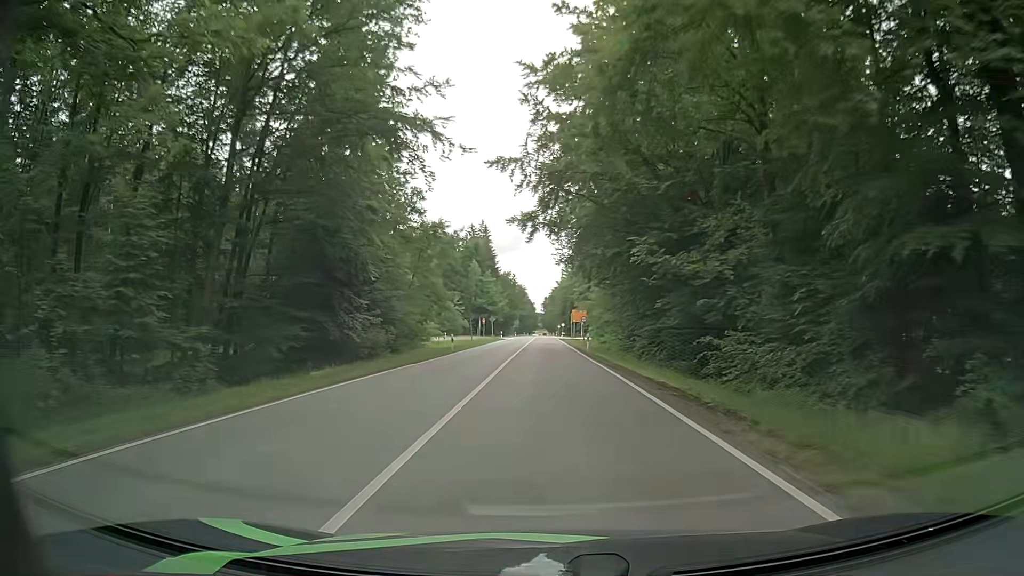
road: secondary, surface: asphalt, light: Day
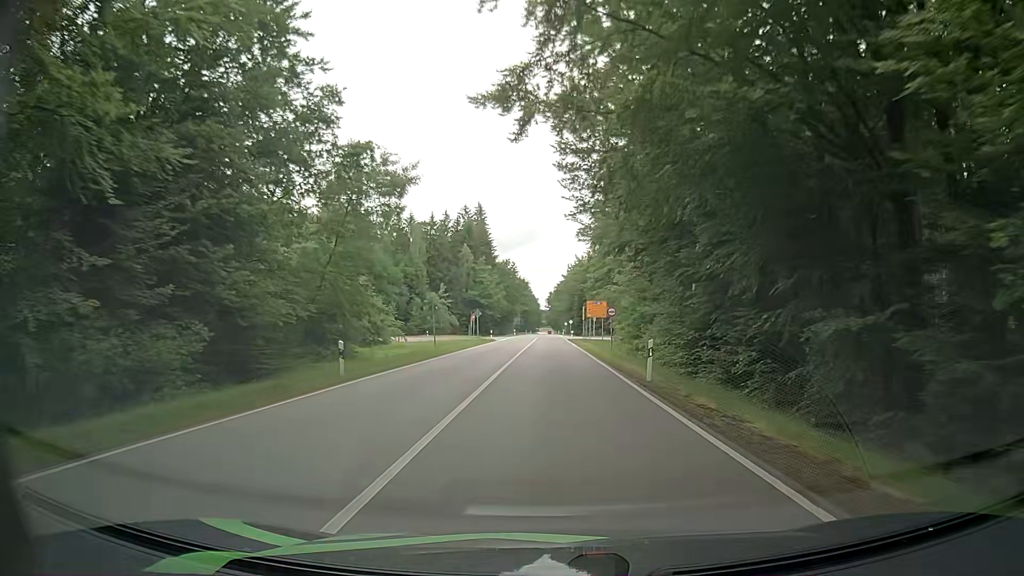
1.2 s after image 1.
(-0.2, +23.4) m; 0°
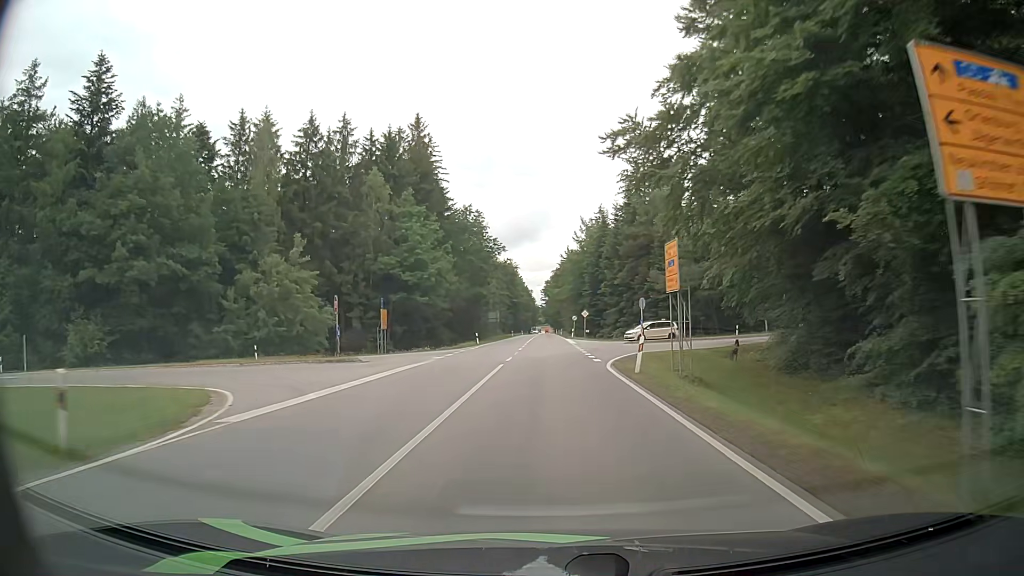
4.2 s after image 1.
(-0.6, +61.3) m; -1°
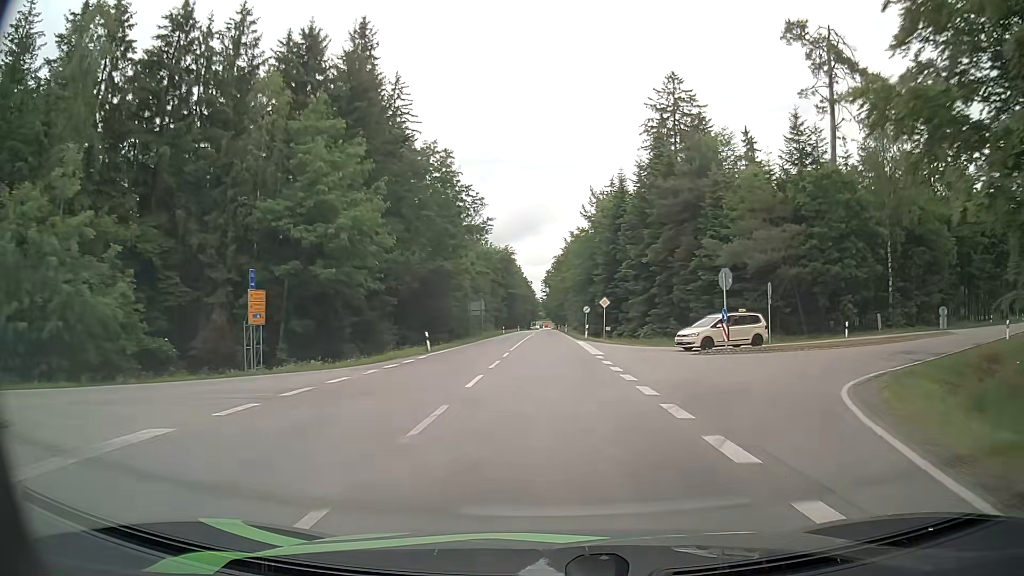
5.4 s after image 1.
(0.0, +25.4) m; 0°
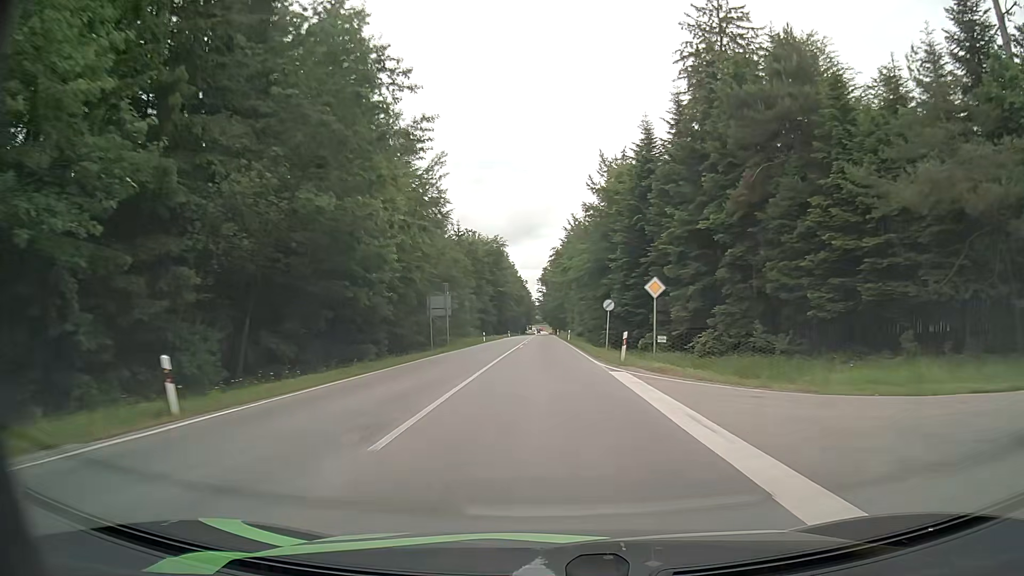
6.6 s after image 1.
(0.0, +25.0) m; 0°
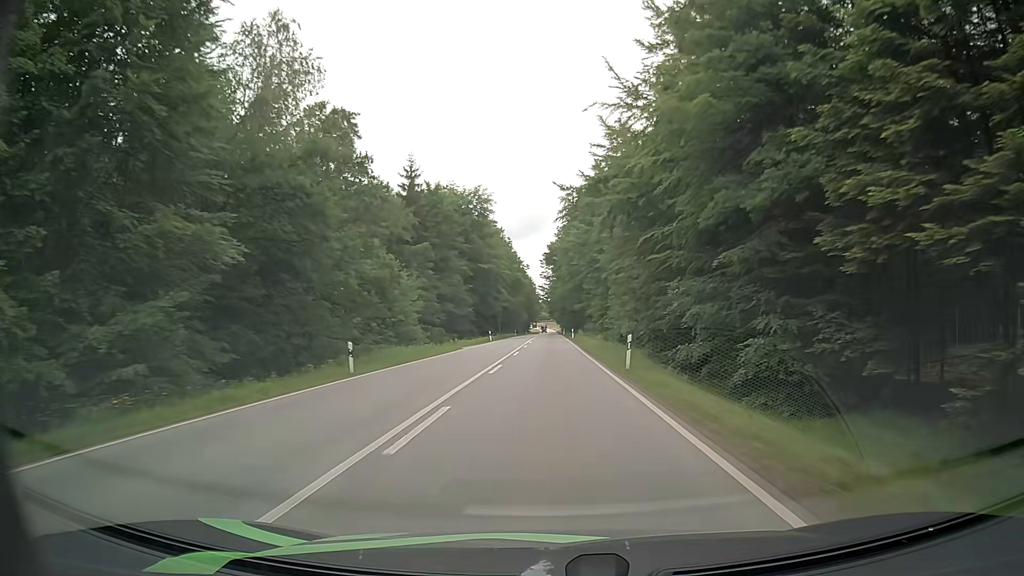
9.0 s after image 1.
(+0.2, +48.6) m; 0°
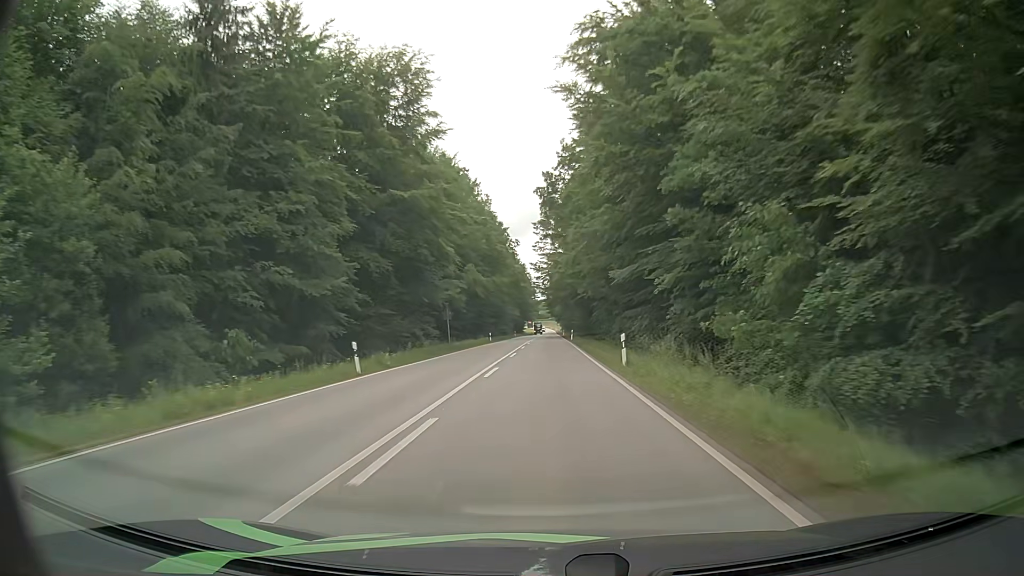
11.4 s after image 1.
(-0.5, +49.2) m; -1°
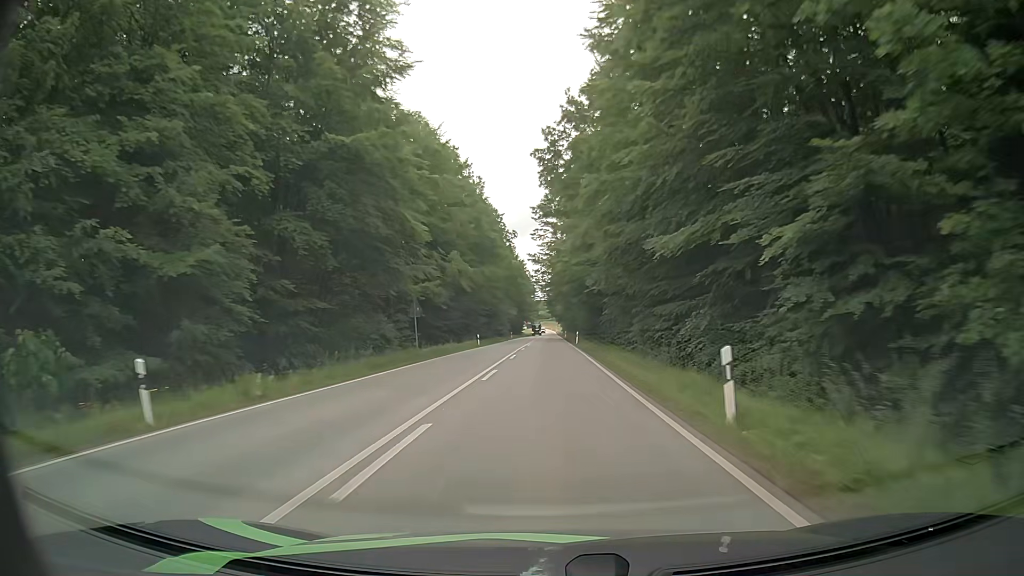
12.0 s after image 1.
(+0.1, +12.5) m; 0°
(0, +10) (0, +20) (0, +30) (0, +40) (0, +50) (0, +60) (0, +70) (0, +80) (0, +90) (0, +100) m
